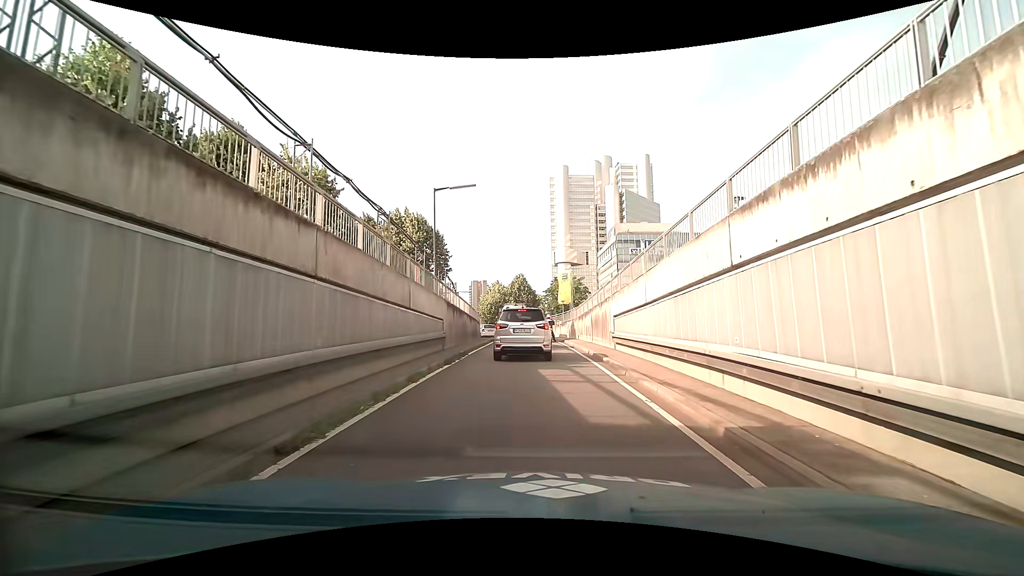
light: Day
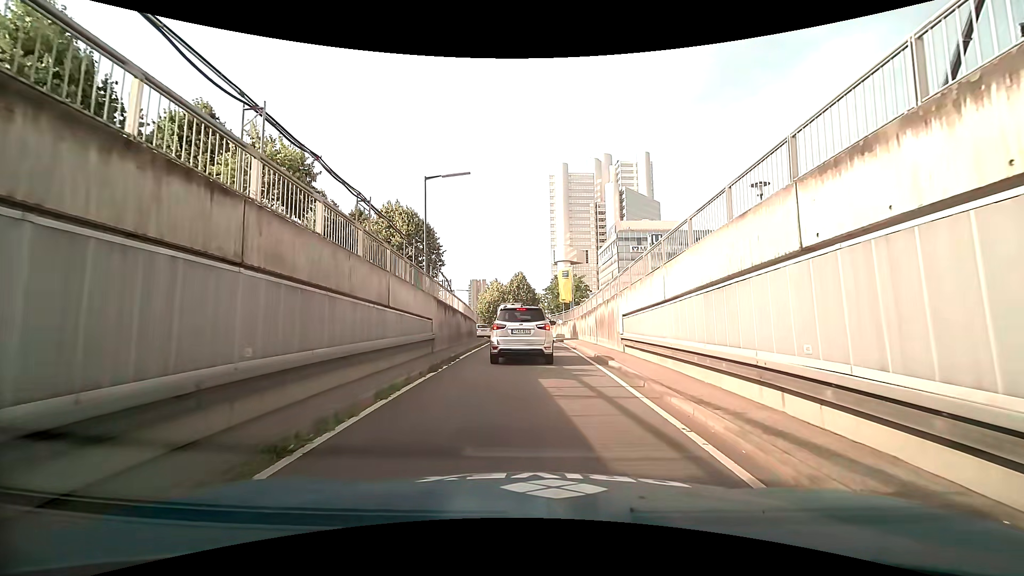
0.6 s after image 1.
(0.0, +1.9) m; +1°
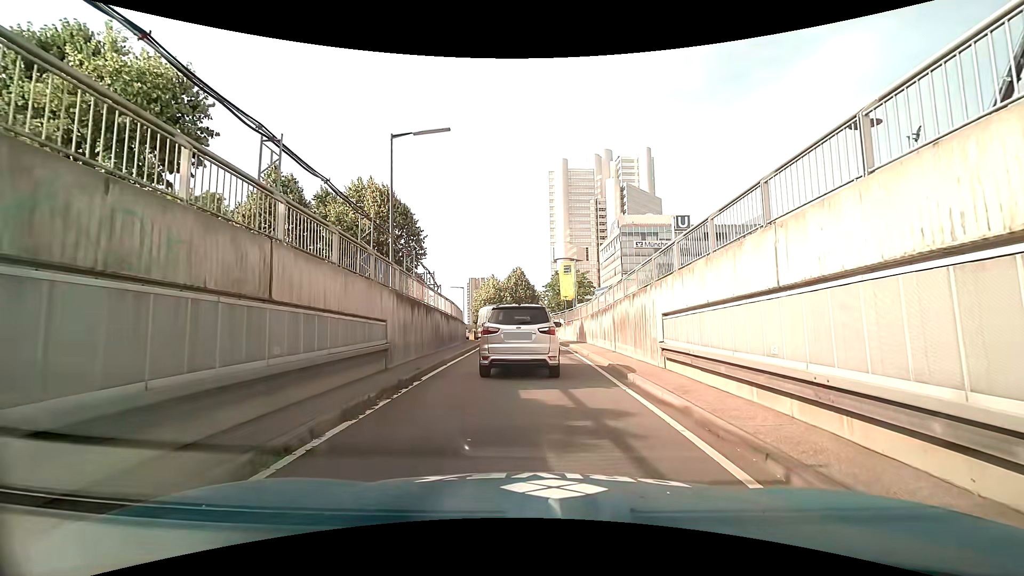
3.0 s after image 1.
(0.0, +5.2) m; +1°
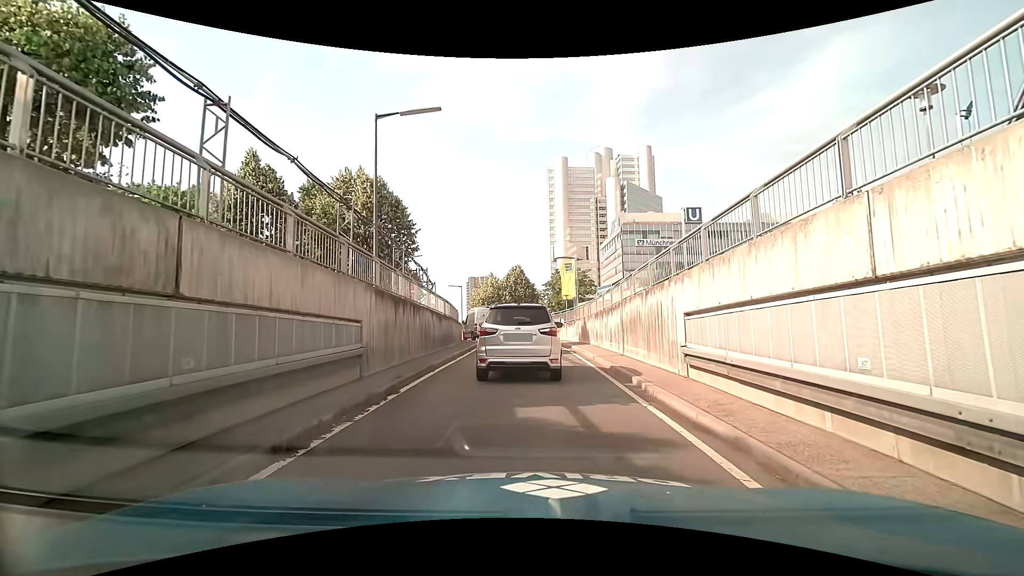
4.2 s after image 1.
(0.0, +1.7) m; -1°
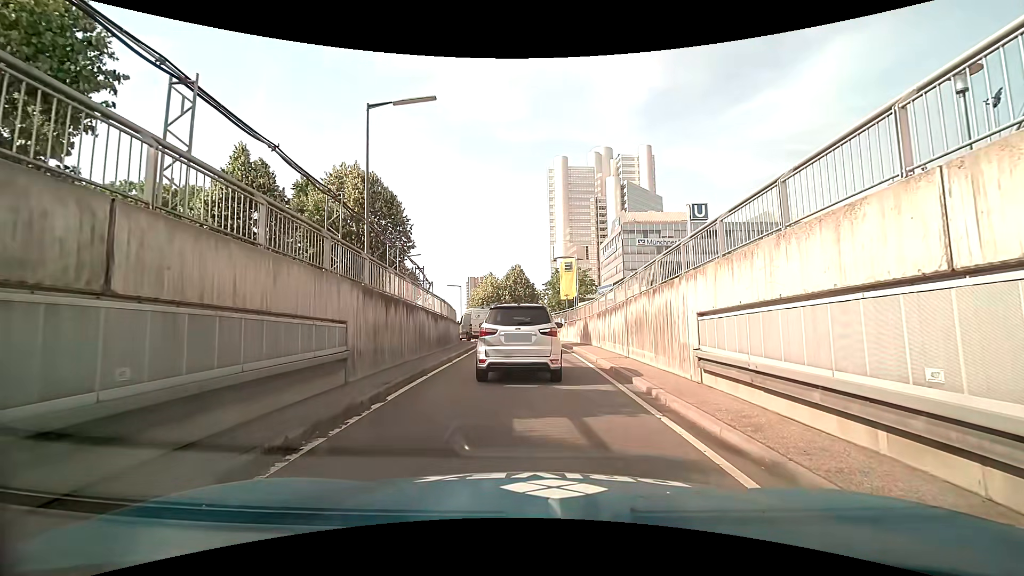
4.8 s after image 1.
(0.0, +0.8) m; 0°
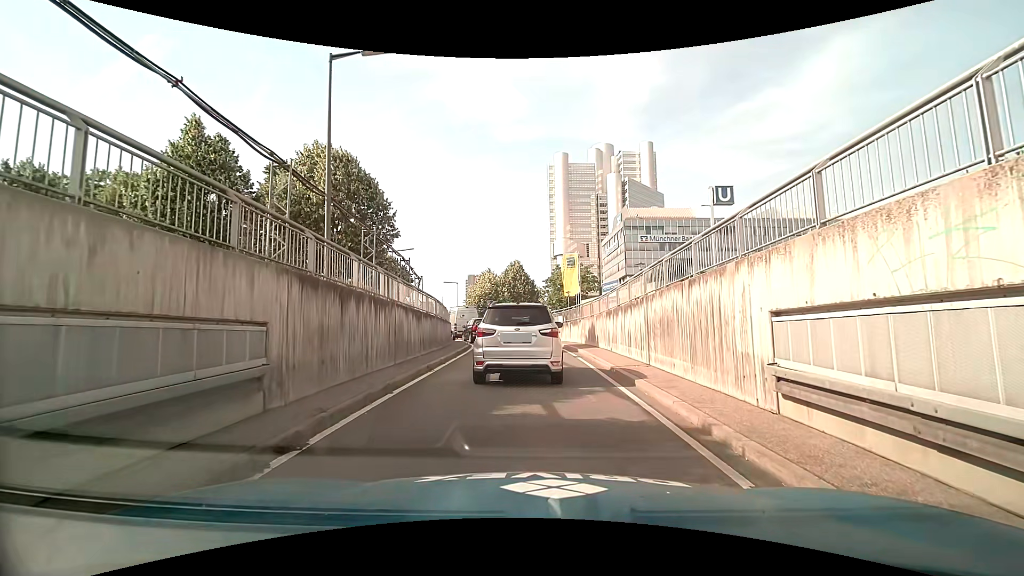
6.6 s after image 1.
(+0.1, +2.9) m; +1°
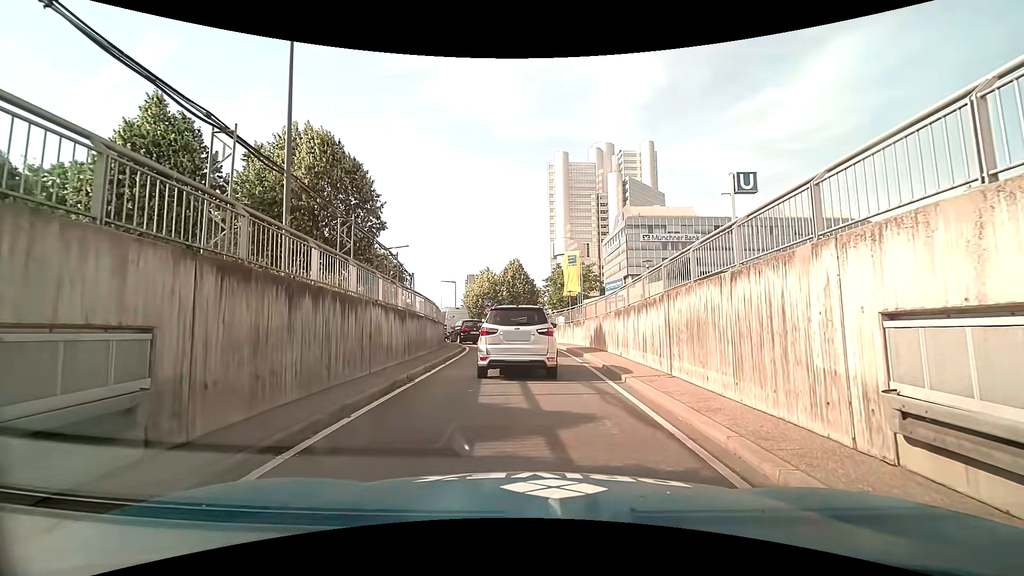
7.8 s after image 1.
(0.0, +2.0) m; +1°
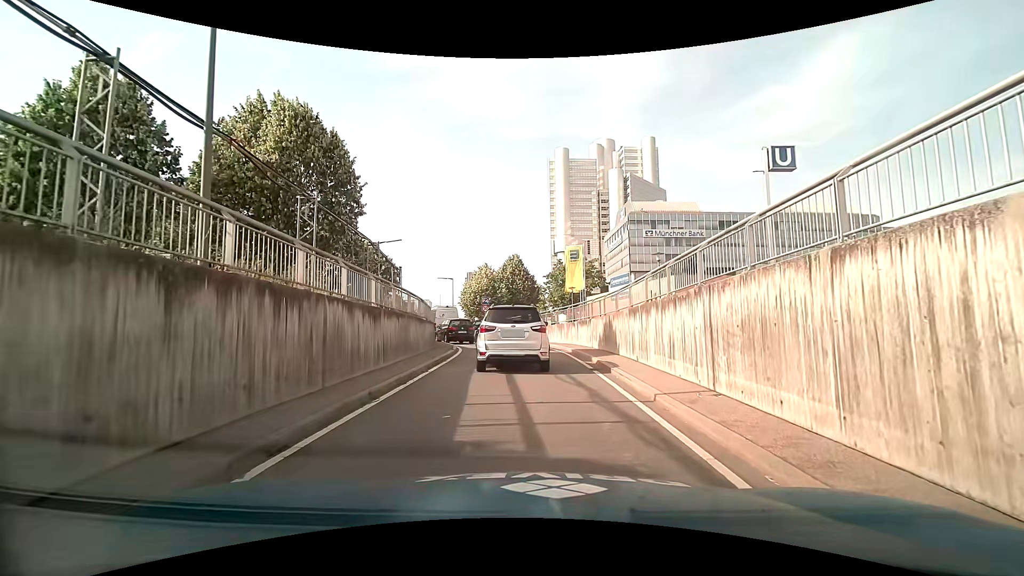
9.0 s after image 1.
(0.0, +2.5) m; 0°
